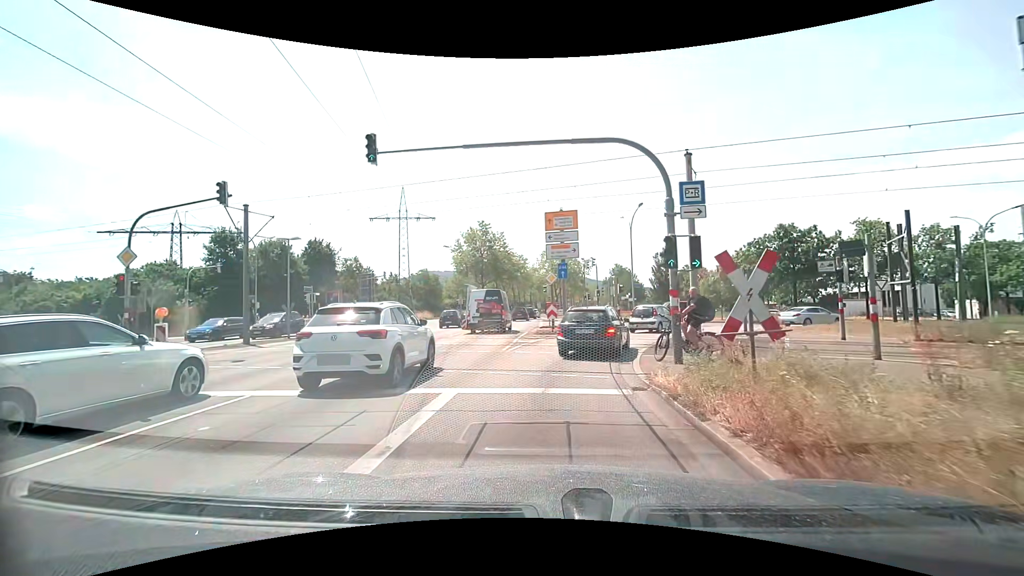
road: primary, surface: asphalt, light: Day
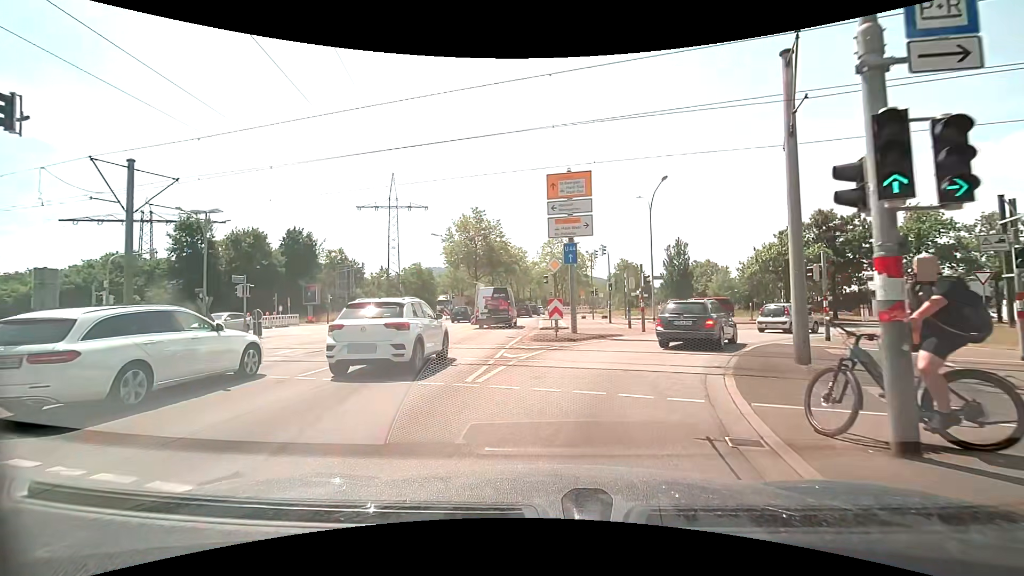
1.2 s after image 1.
(0.0, +7.6) m; +1°
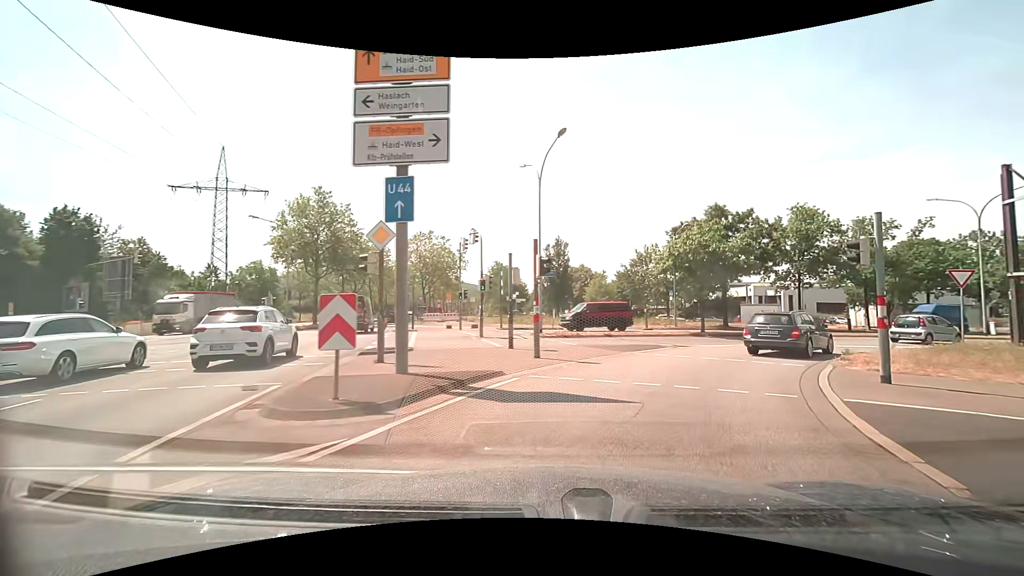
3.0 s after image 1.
(+1.1, +11.2) m; +14°
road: secondary_link
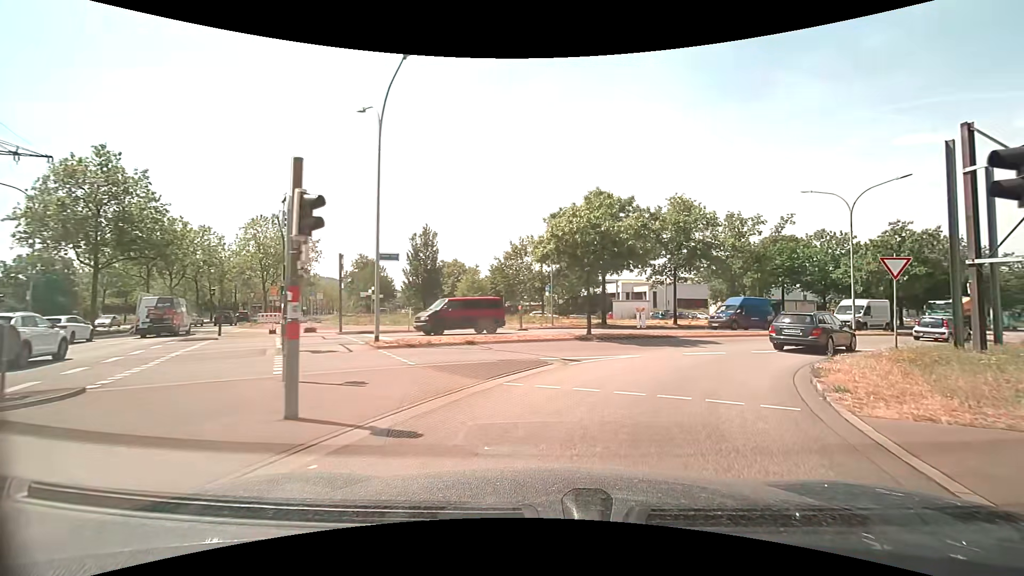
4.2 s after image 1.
(+1.0, +7.2) m; +14°
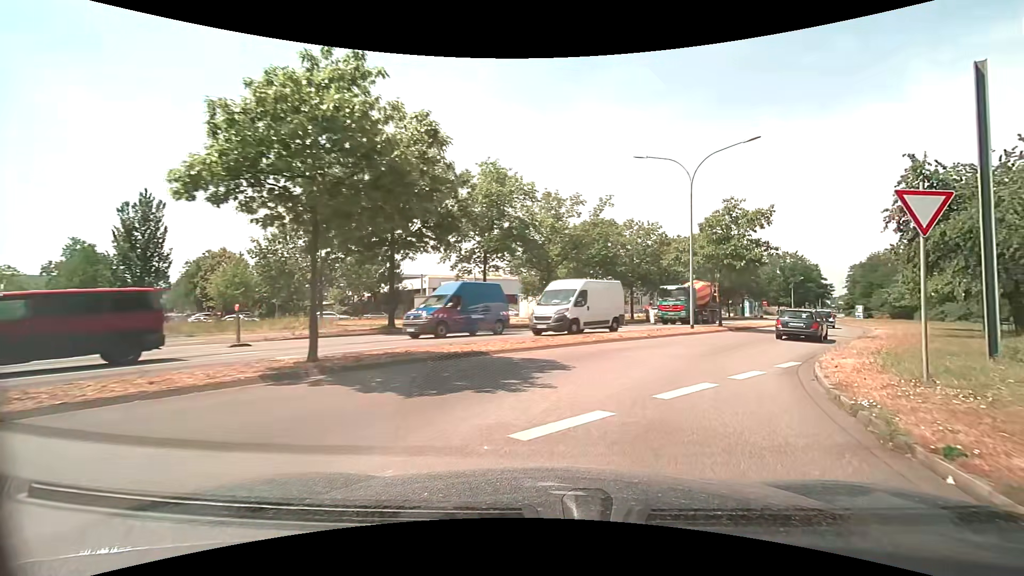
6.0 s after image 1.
(+2.3, +11.4) m; +22°
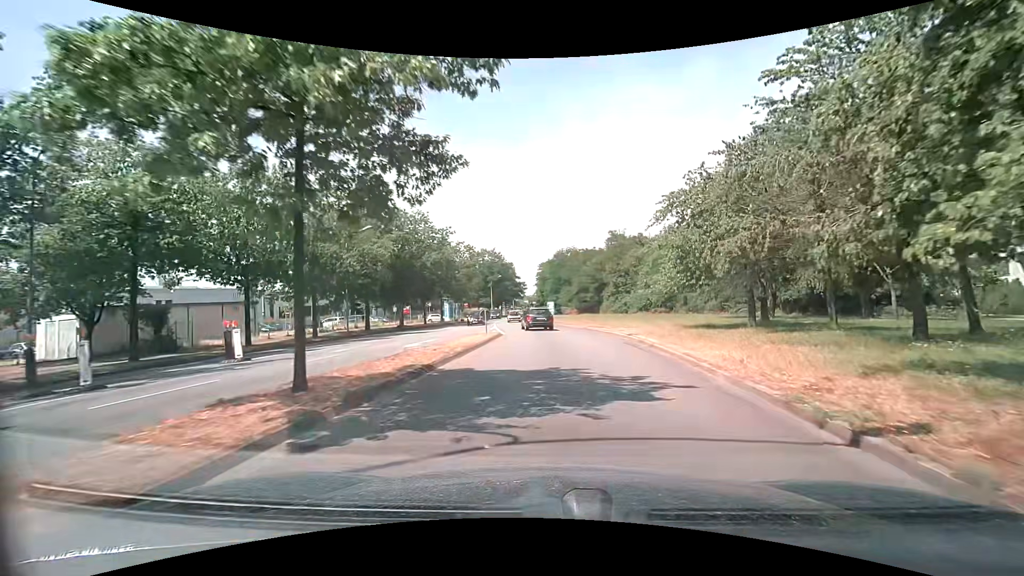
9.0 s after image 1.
(+8.8, +22.9) m; +32°
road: secondary
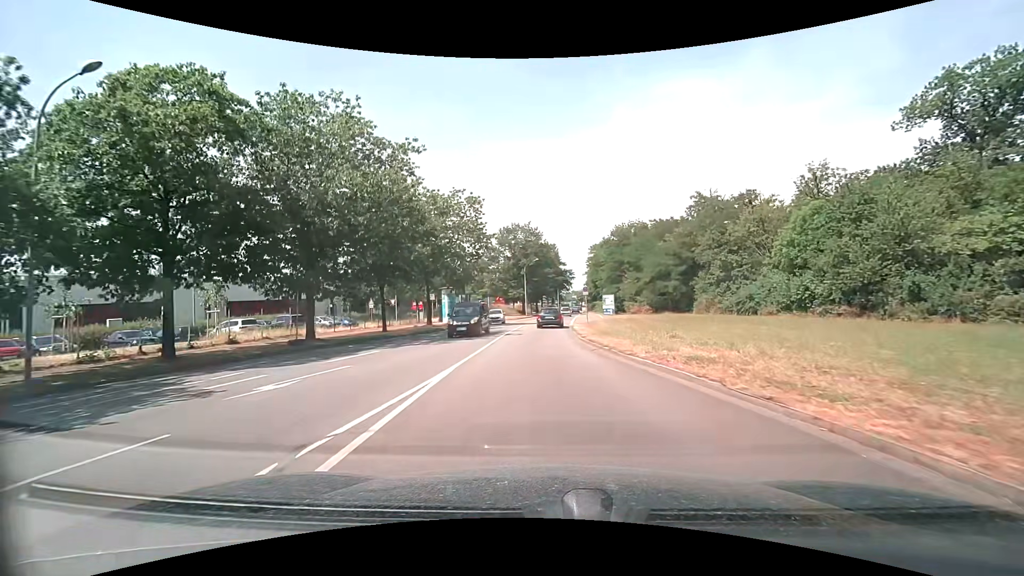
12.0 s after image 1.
(-0.8, +30.7) m; -5°
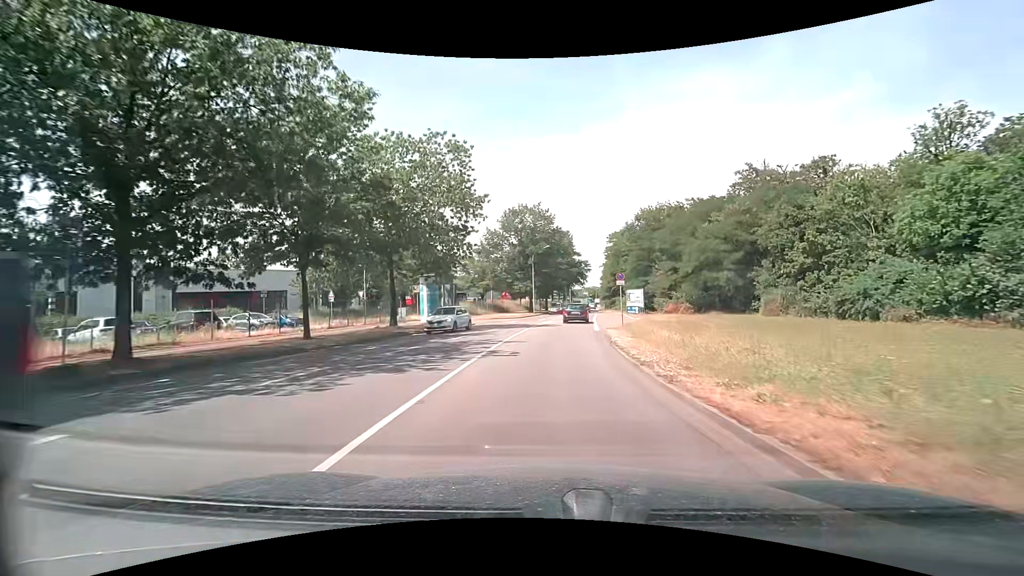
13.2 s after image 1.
(-0.2, +13.1) m; -1°
